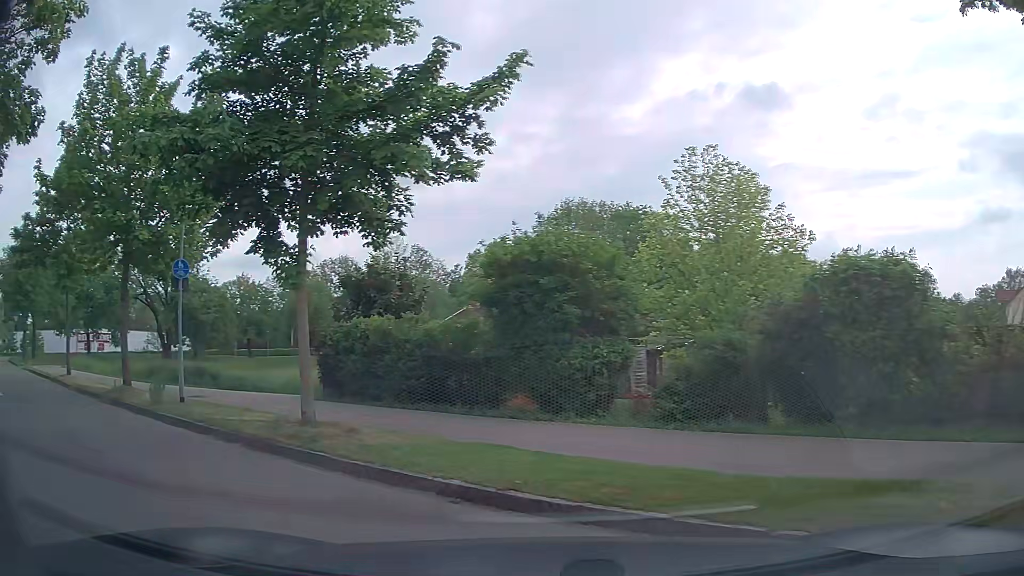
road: residential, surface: asphalt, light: Day
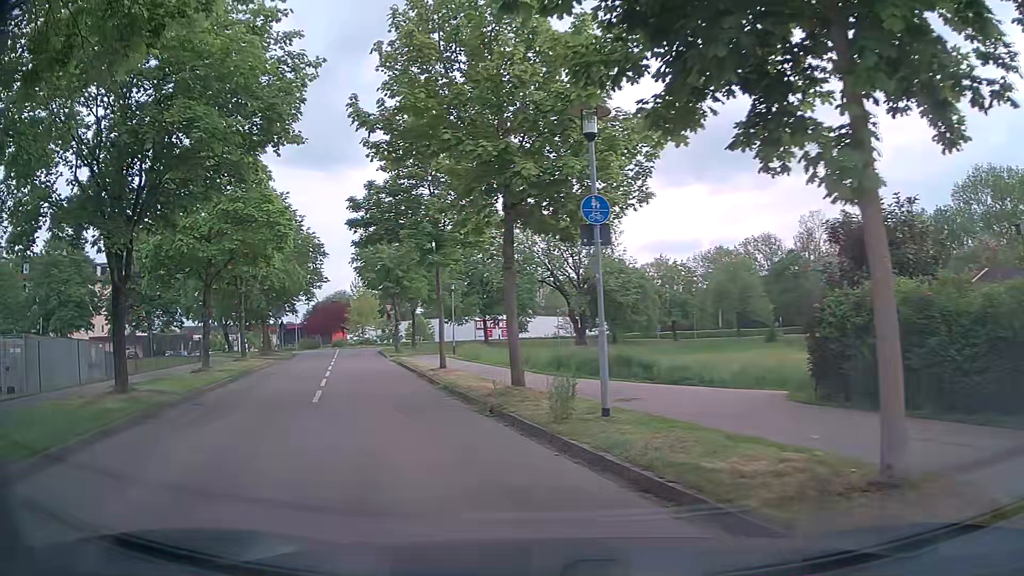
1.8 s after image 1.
(-2.0, +5.2) m; -37°
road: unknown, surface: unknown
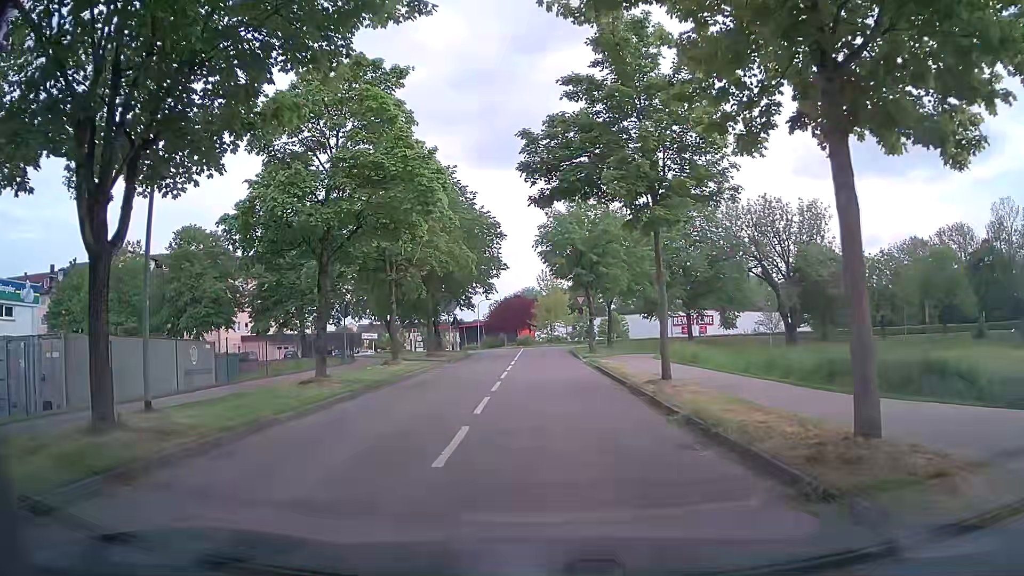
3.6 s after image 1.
(-1.3, +7.3) m; -17°
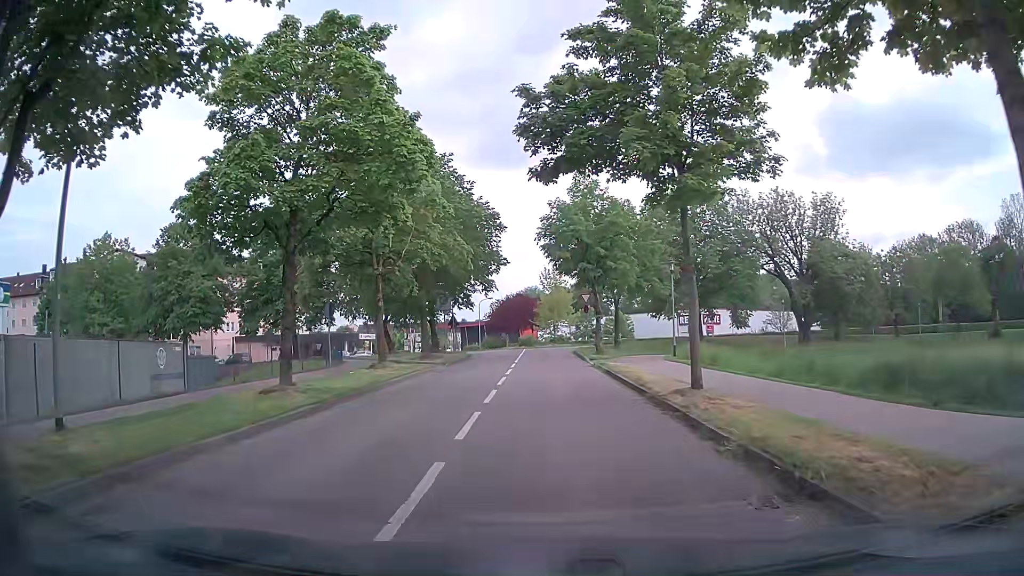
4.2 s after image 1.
(0.0, +2.8) m; -1°
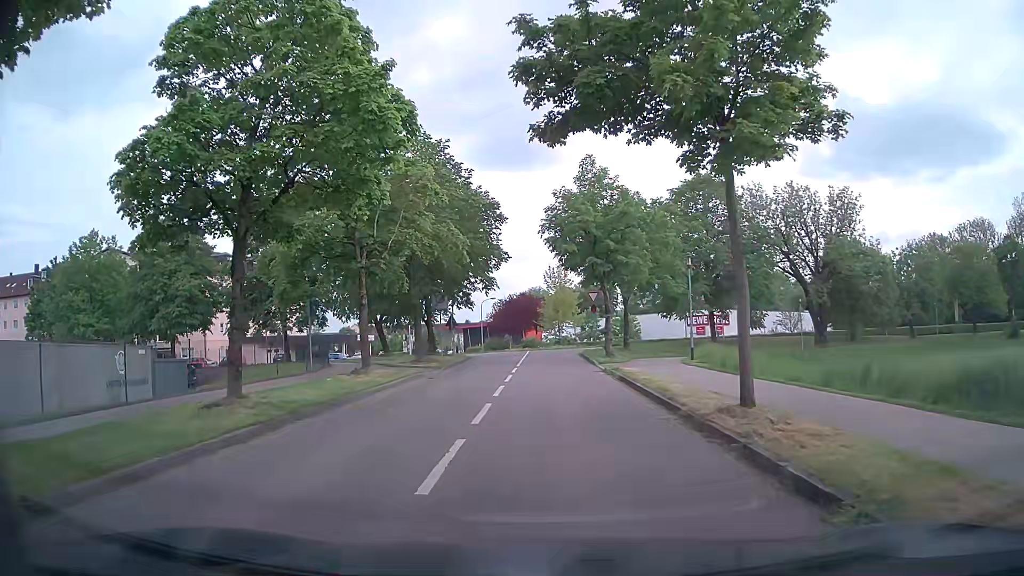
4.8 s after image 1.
(0.0, +3.0) m; -1°
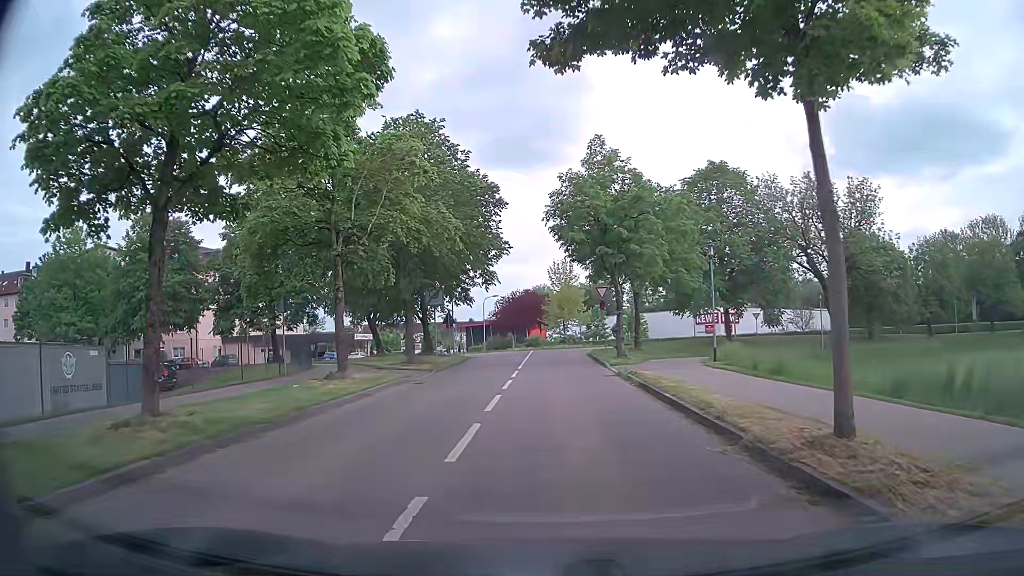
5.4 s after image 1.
(0.0, +3.2) m; +1°
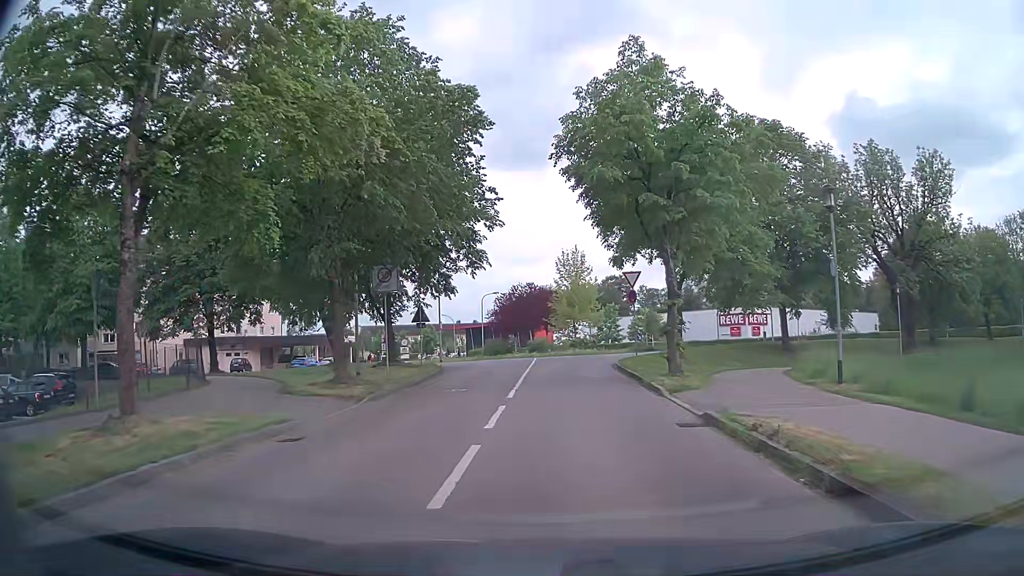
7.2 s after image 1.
(-0.2, +11.1) m; -2°
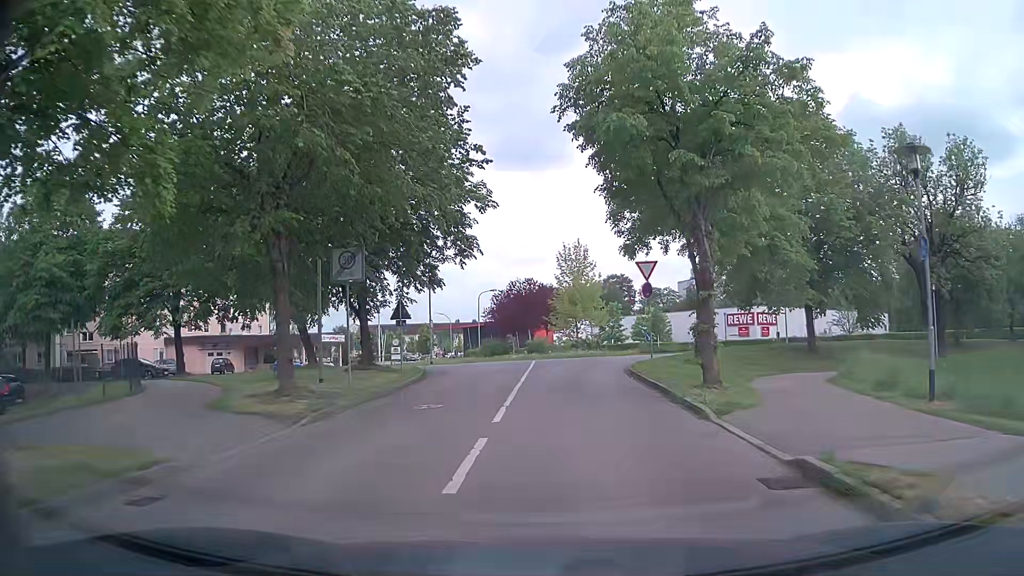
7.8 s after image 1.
(0.0, +4.1) m; 0°
